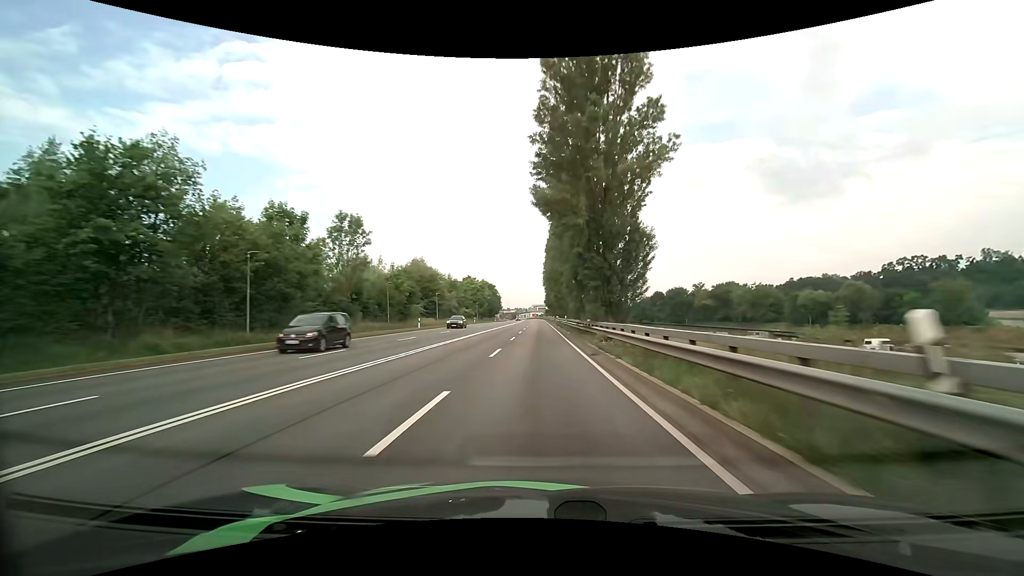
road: primary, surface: asphalt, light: Day
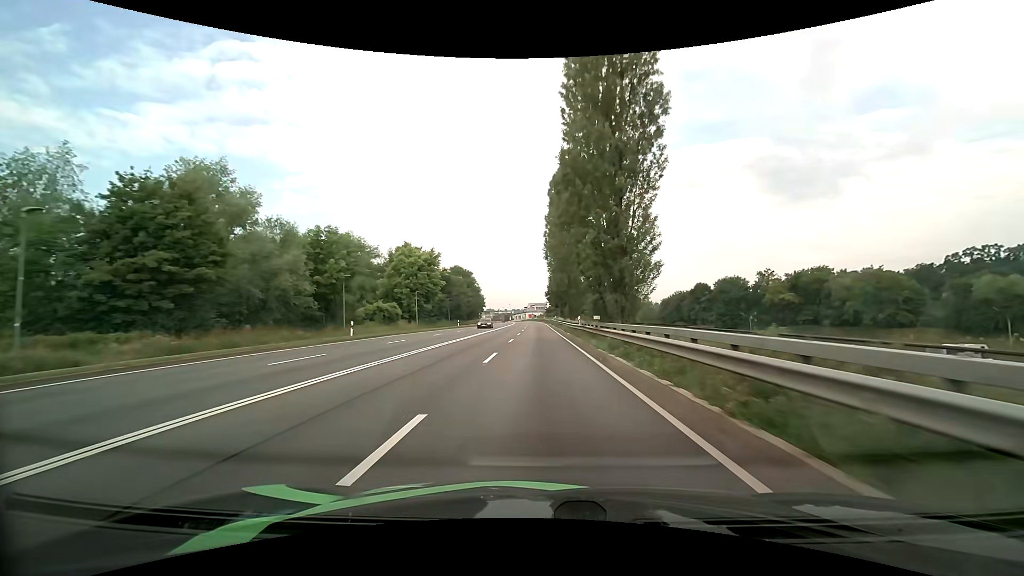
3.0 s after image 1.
(-0.1, +62.2) m; 0°
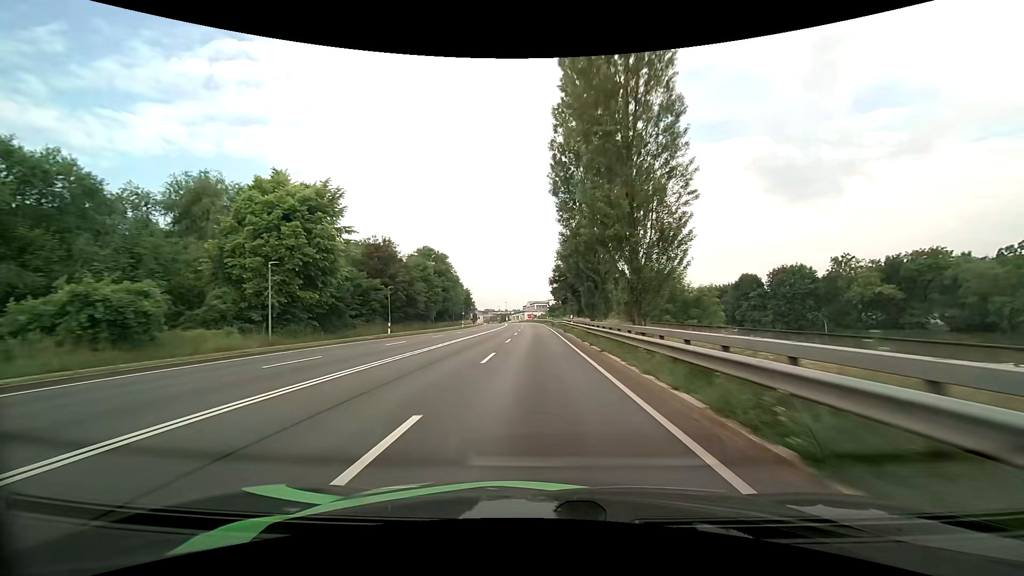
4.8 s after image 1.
(-0.2, +36.1) m; -1°
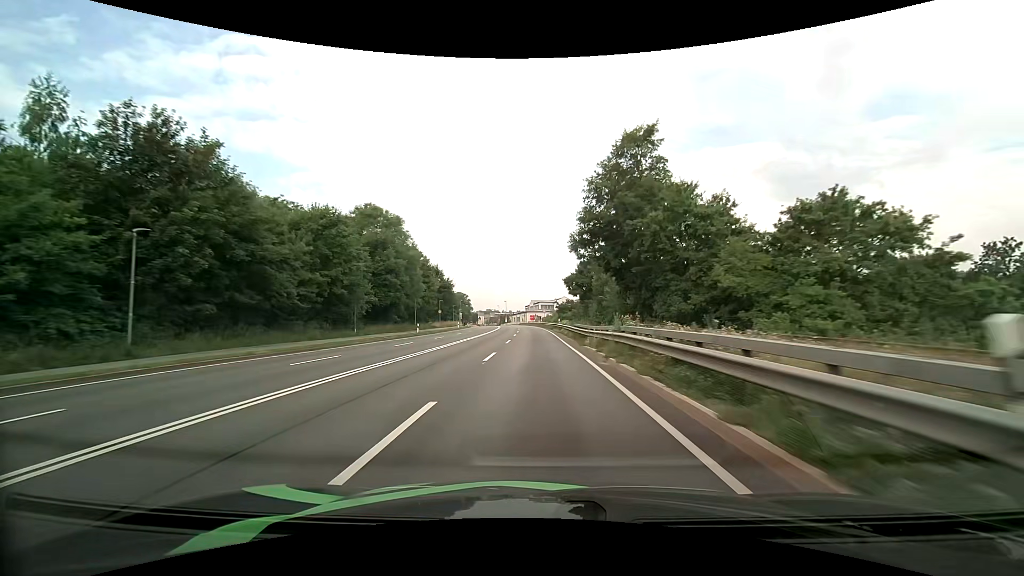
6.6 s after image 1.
(-0.1, +34.8) m; -1°
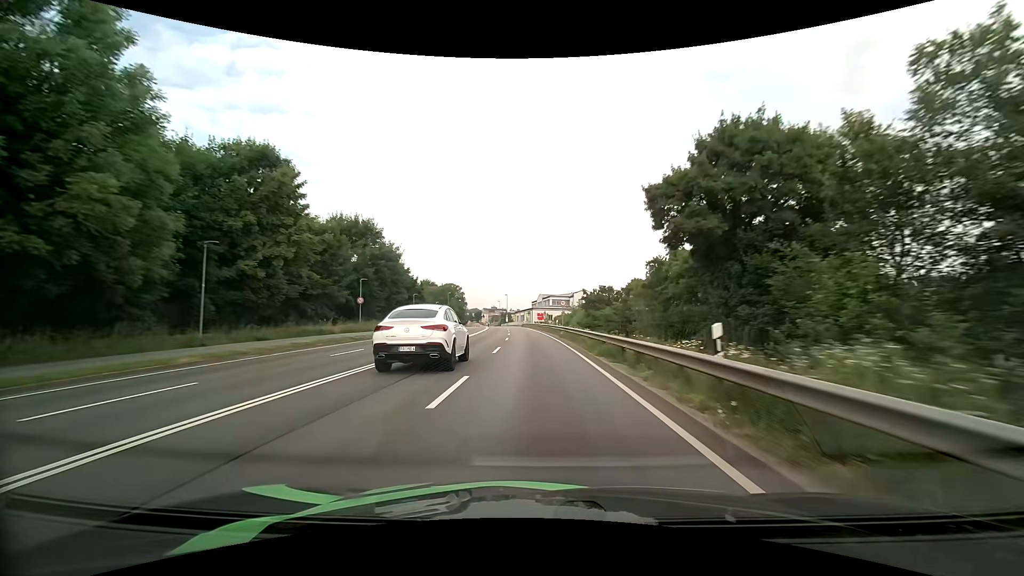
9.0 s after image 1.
(0.0, +44.4) m; -1°
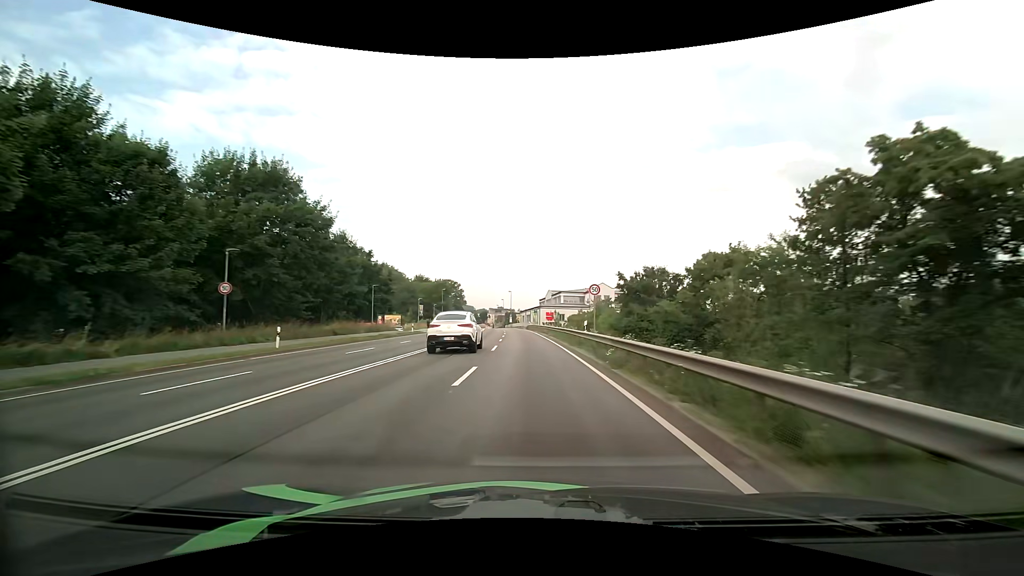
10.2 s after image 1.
(0.0, +21.5) m; -1°
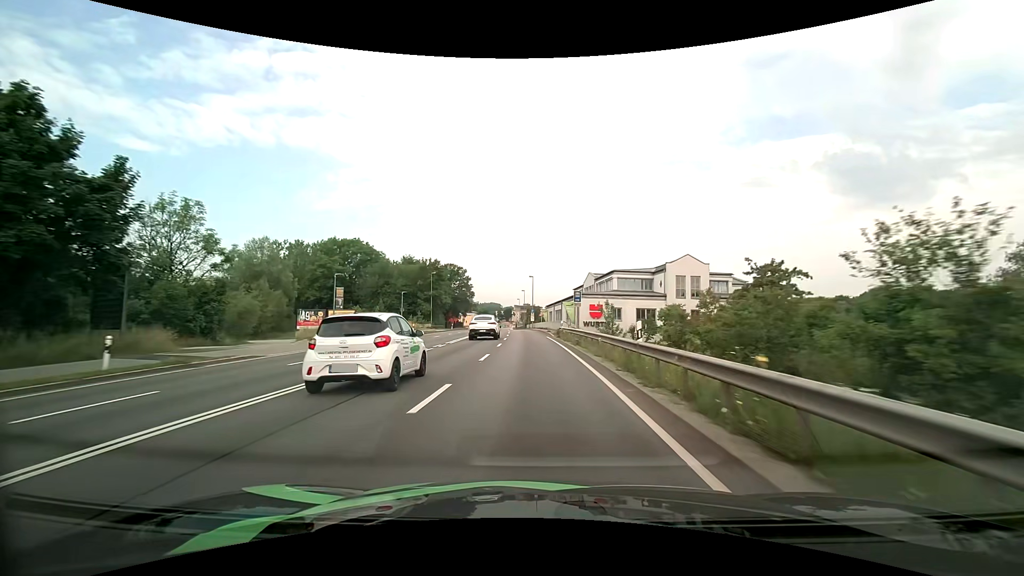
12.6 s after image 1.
(-1.1, +43.1) m; -3°
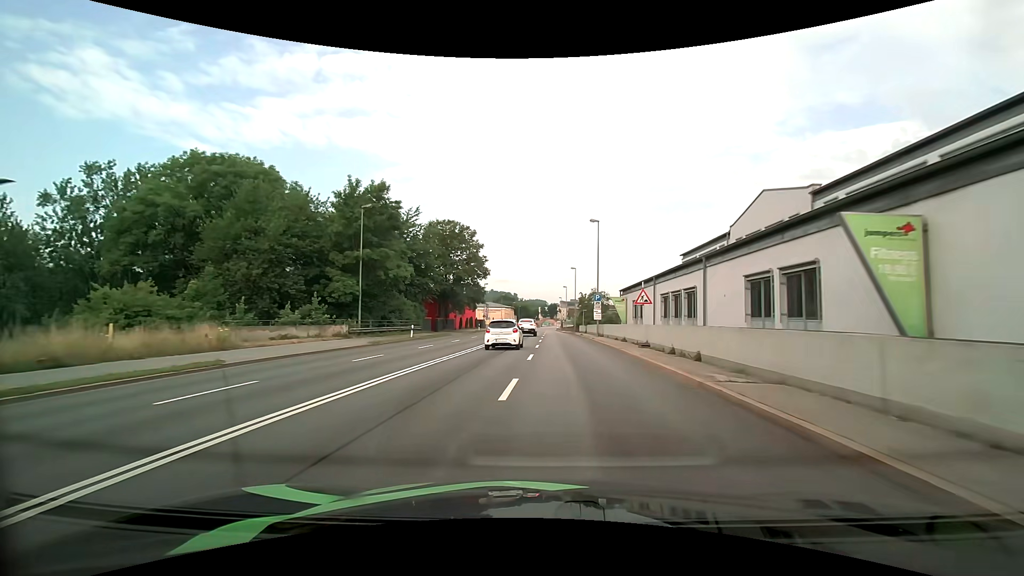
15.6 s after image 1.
(-2.2, +53.0) m; -5°
(0, +10) (0, +20) (0, +30) (0, +40) (0, +50) (0, +60) (0, +70) (0, +80) (0, +90) (0, +100) m
